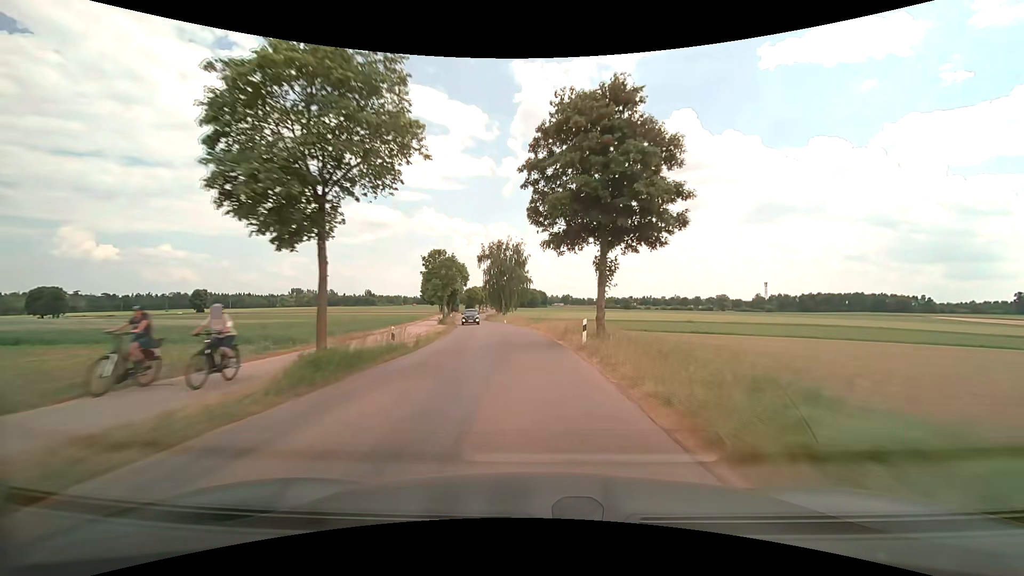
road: unclassified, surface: asphalt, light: Day
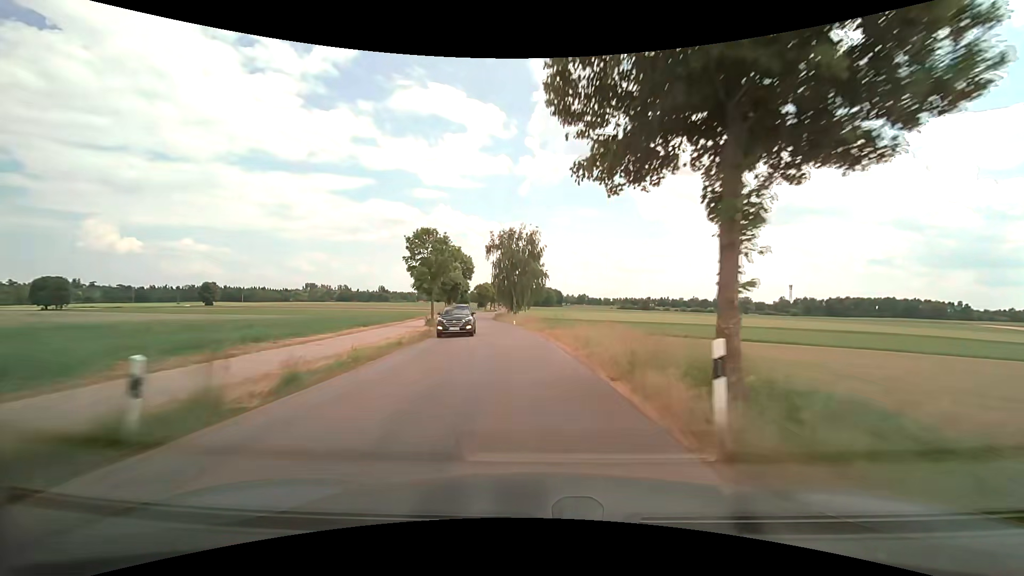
(-0.2, +12.1) m; -2°
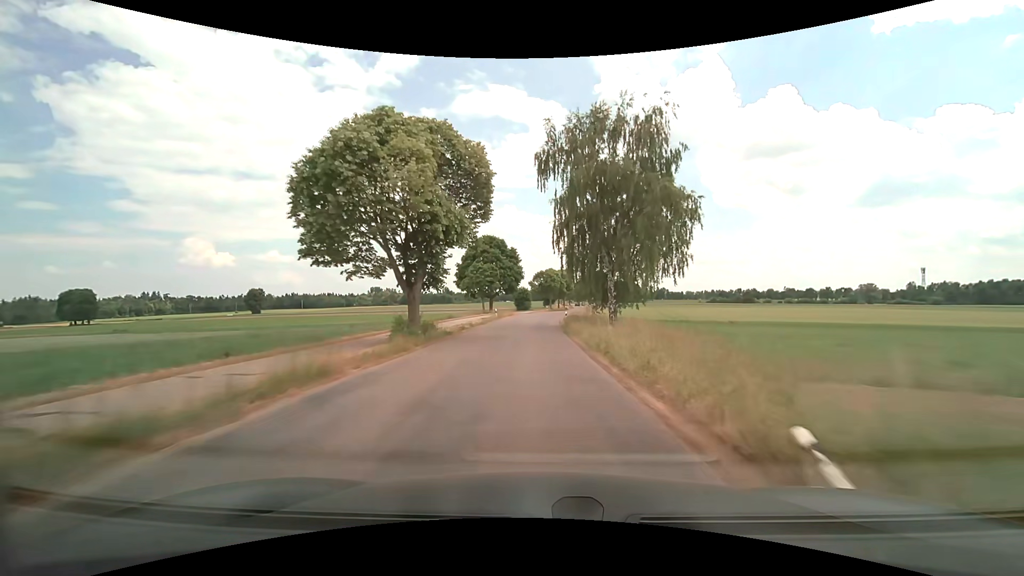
(-3.7, +47.0) m; -8°
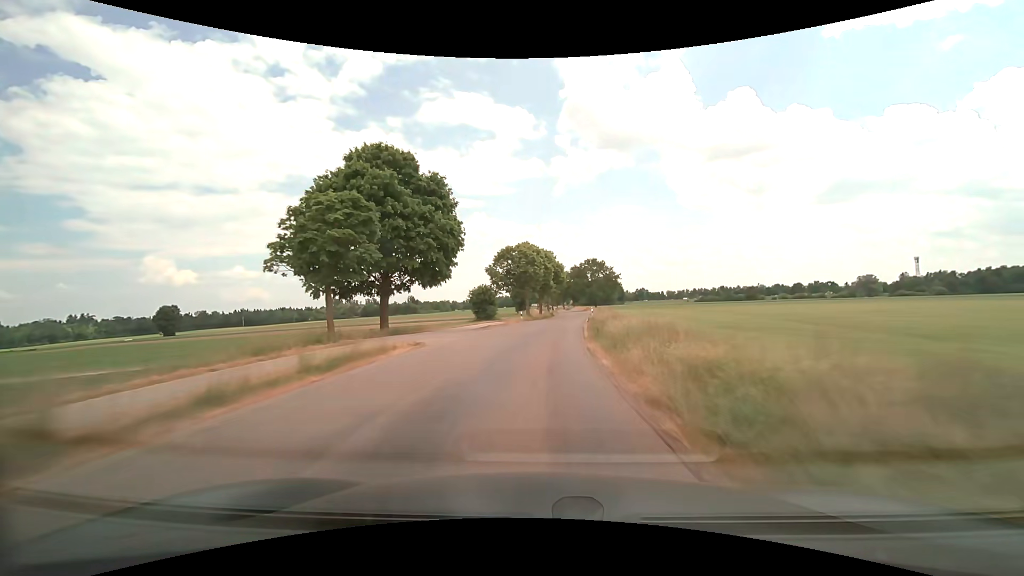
(+0.5, +48.2) m; +2°
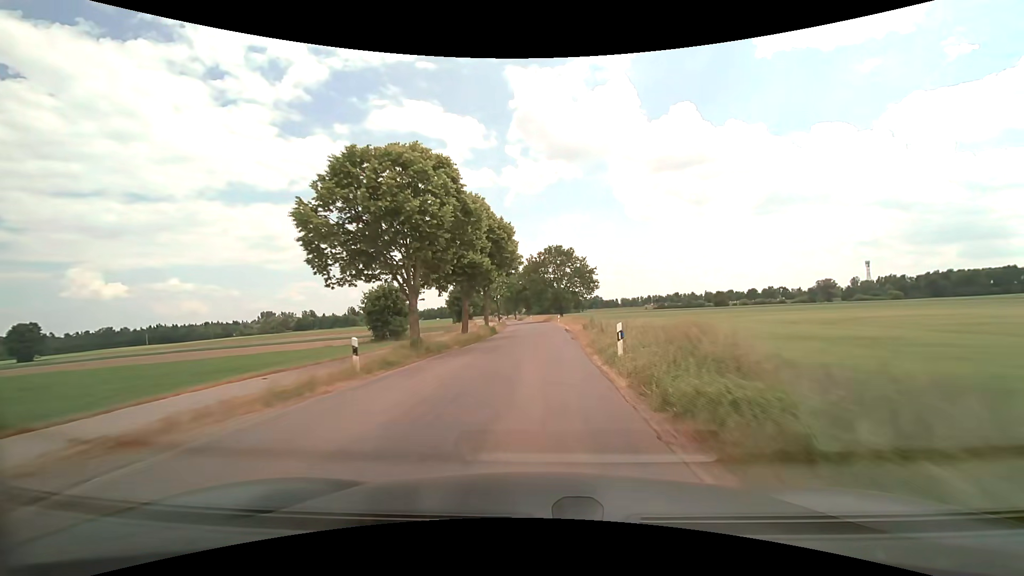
(+2.0, +36.2) m; +6°
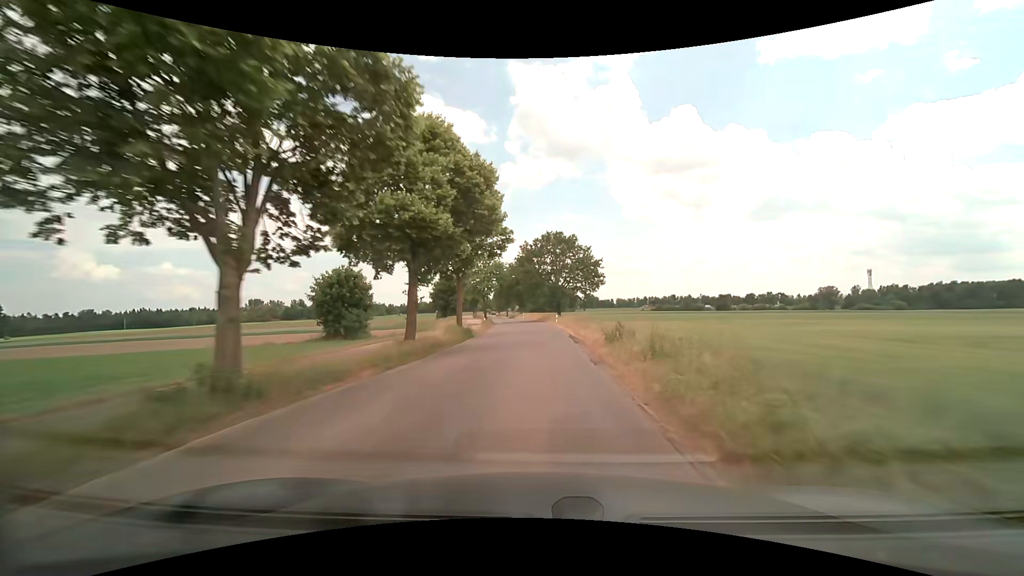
(+0.1, +12.0) m; +1°
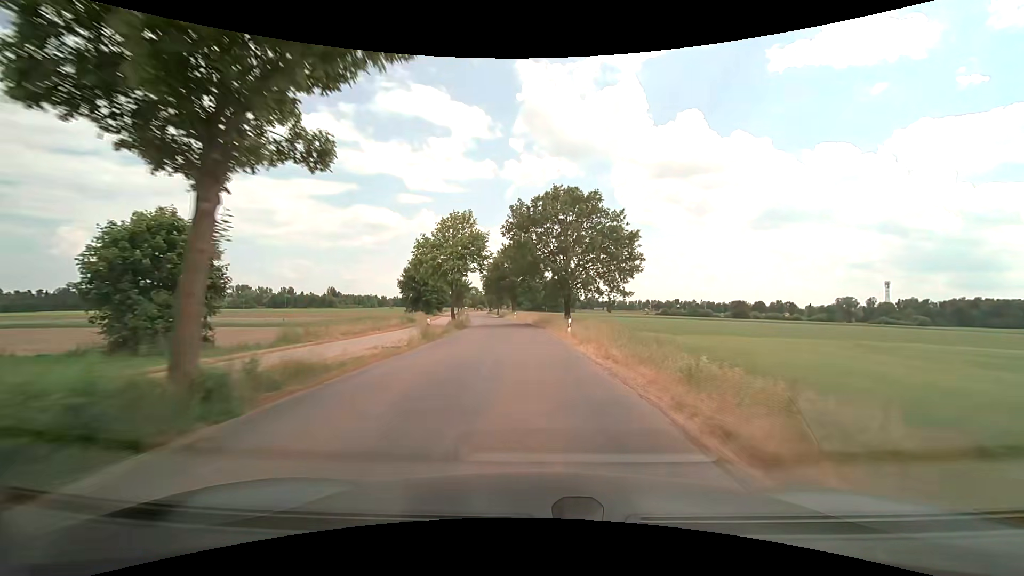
(+0.2, +23.8) m; 0°
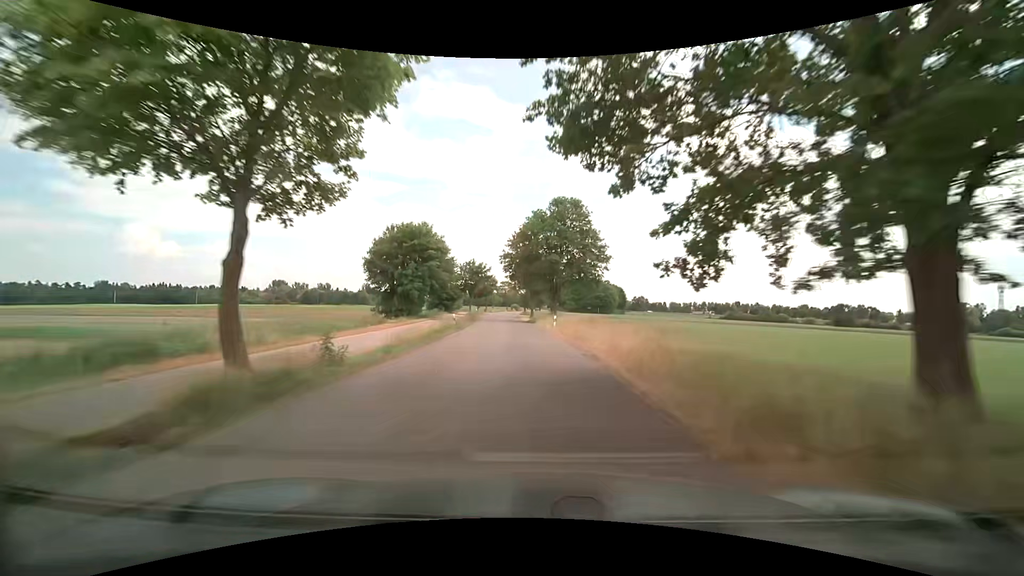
(-0.9, +35.2) m; -4°
(0, +10) (0, +20) (-1, +30) (-2, +40) (-2, +50) (-3, +60) (-4, +70) (-5, +80) (-6, +90) (-6, +100) m
